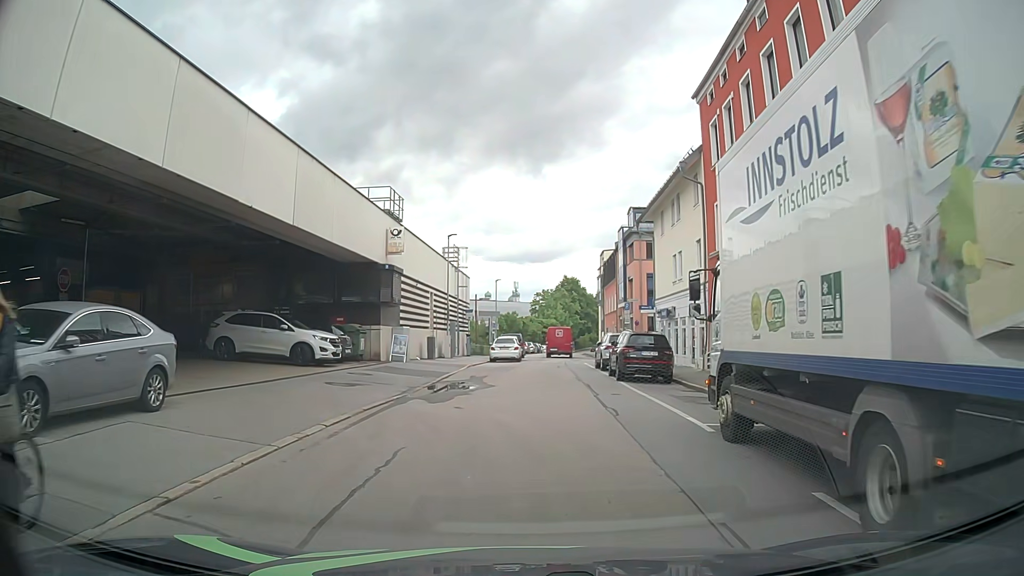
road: residential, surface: asphalt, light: Day
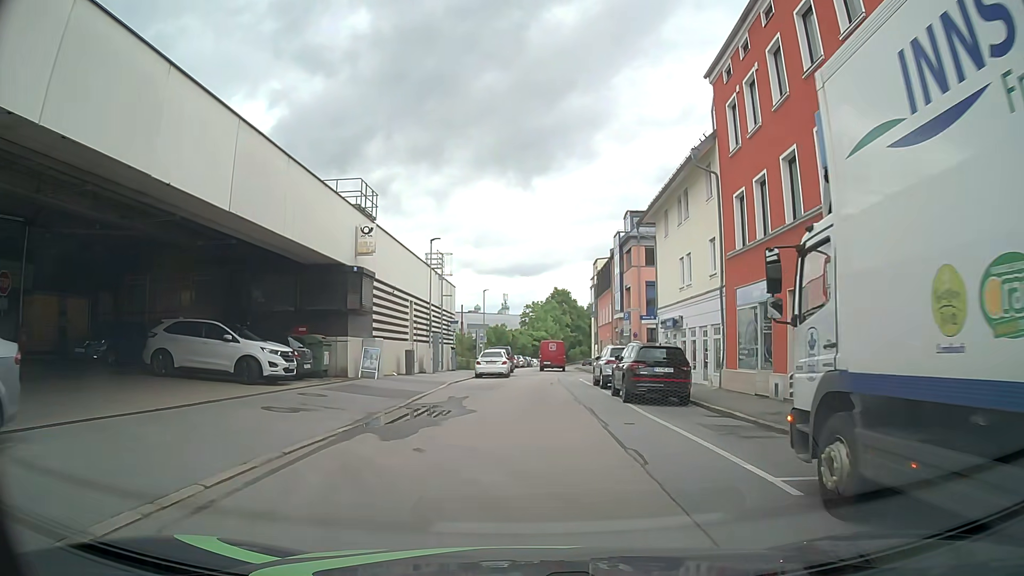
(+0.1, +3.7) m; +2°
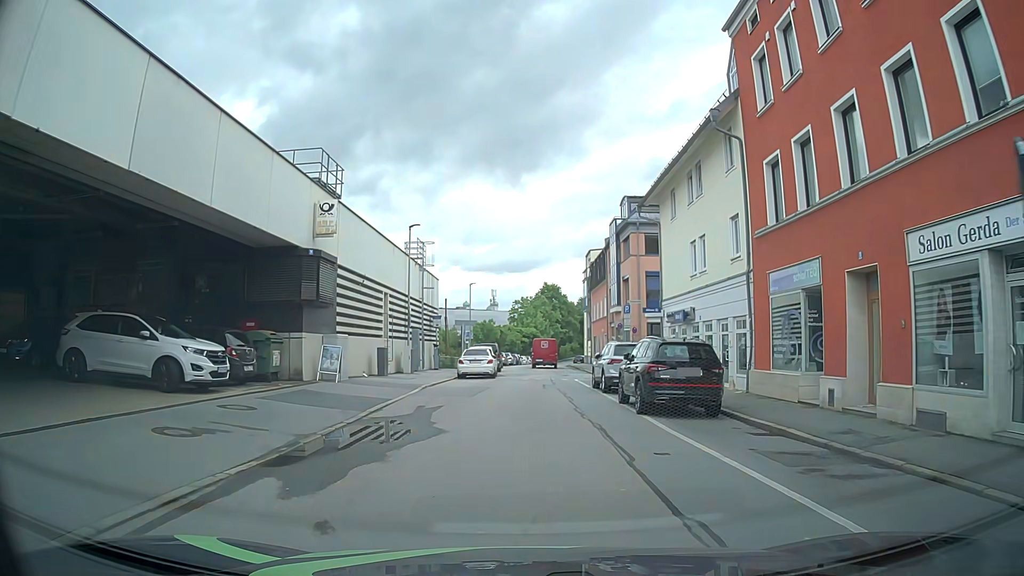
(0.0, +4.0) m; +1°
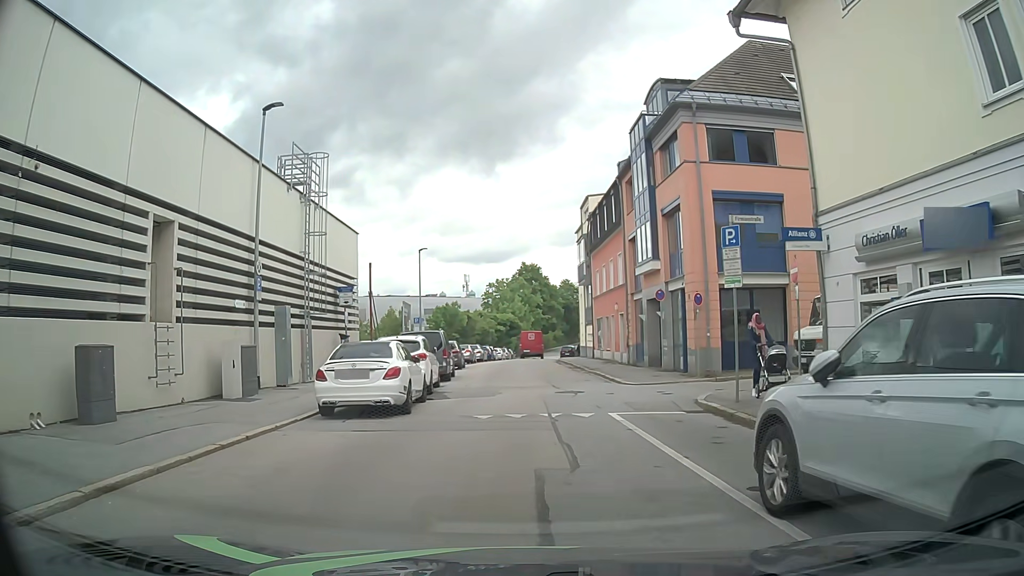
(+0.1, +19.1) m; 0°
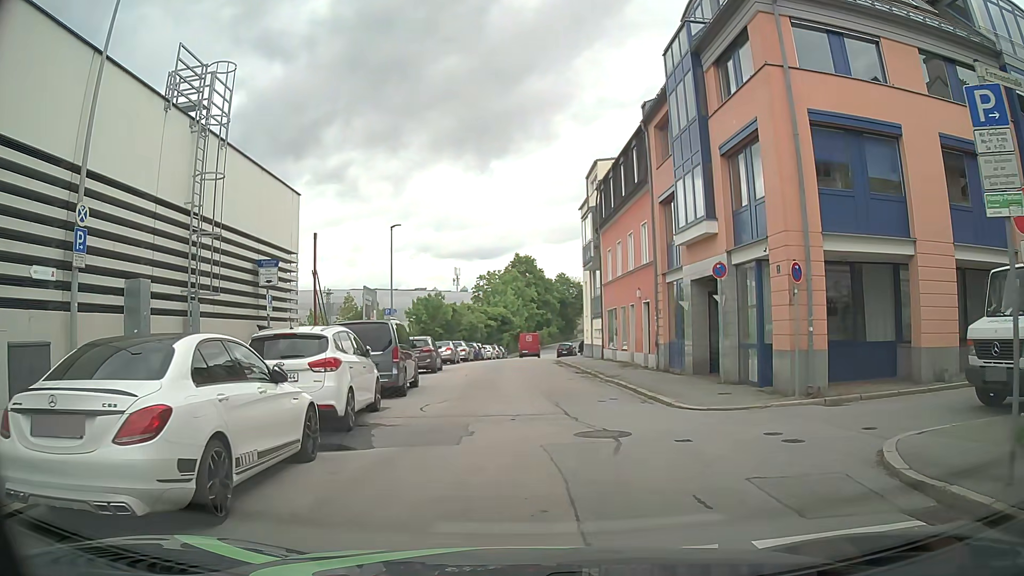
(+0.1, +8.0) m; 0°
